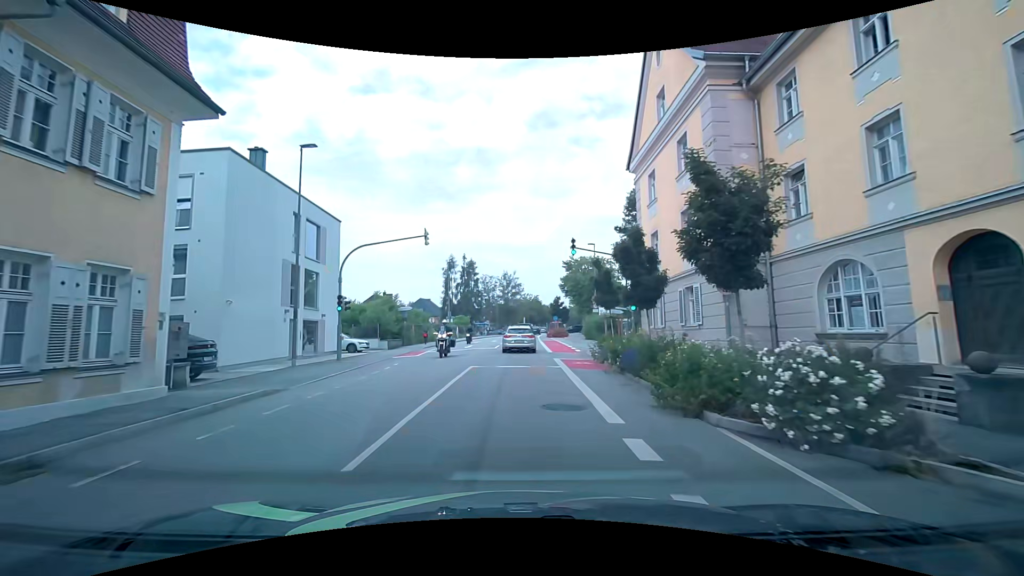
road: tertiary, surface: asphalt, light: Day
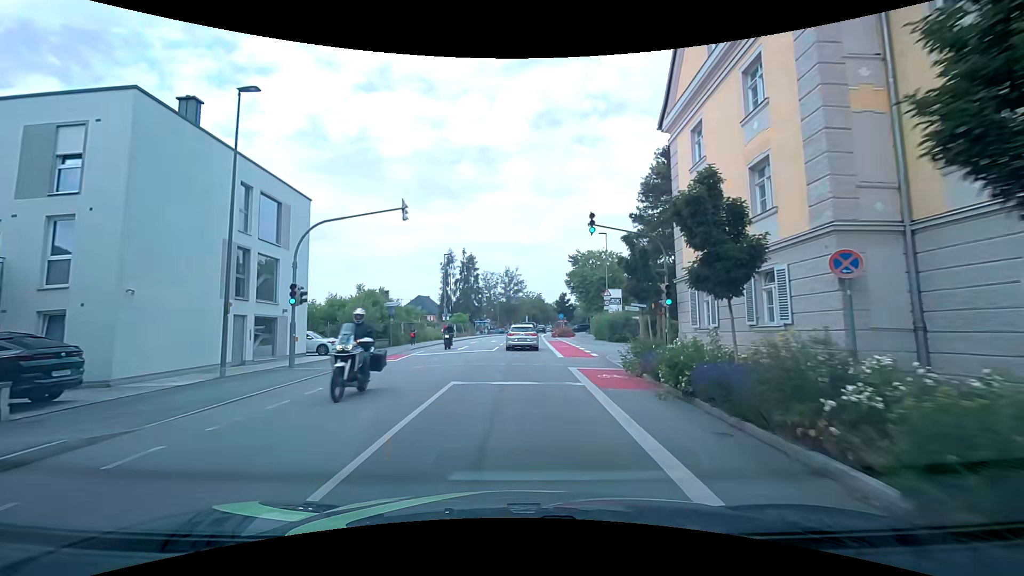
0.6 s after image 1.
(0.0, +5.5) m; -1°
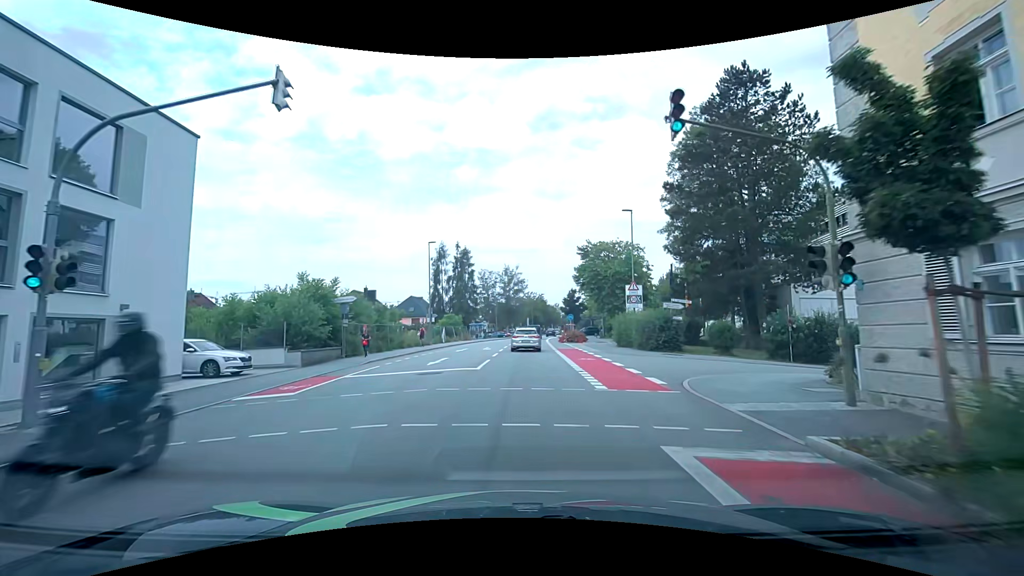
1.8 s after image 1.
(0.0, +10.6) m; 0°
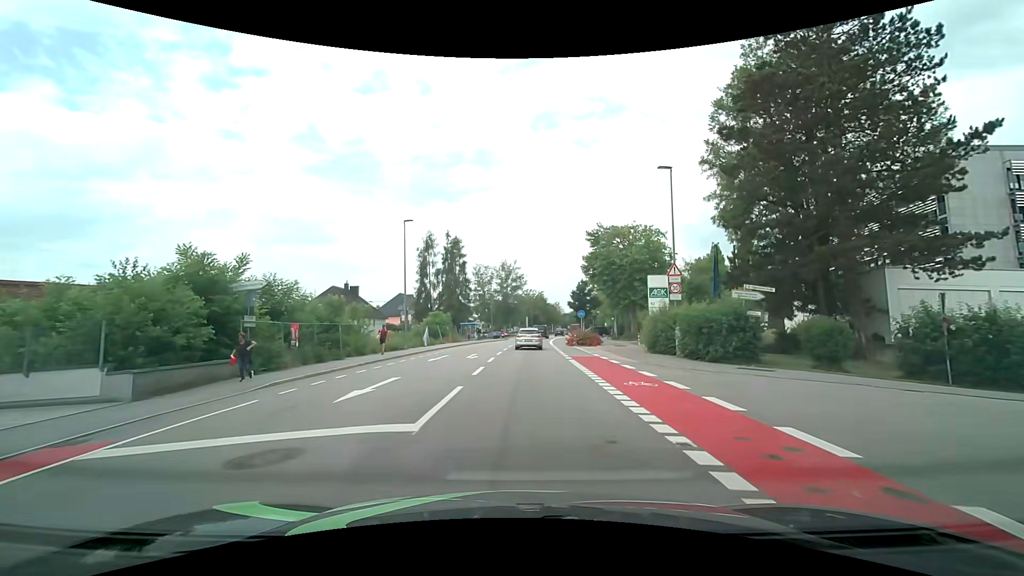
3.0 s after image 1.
(0.0, +10.0) m; -1°
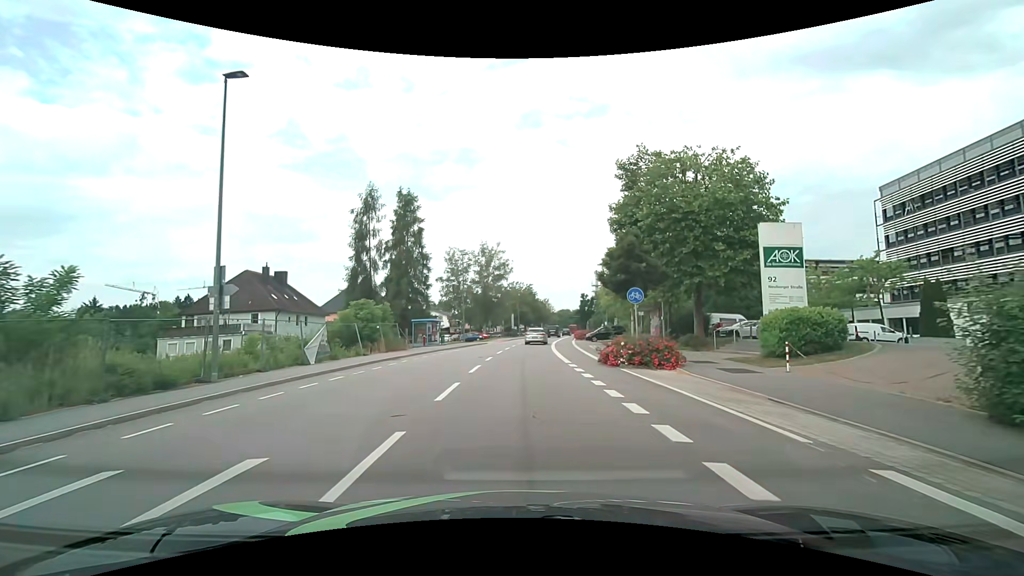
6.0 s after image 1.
(+0.6, +23.0) m; +3°
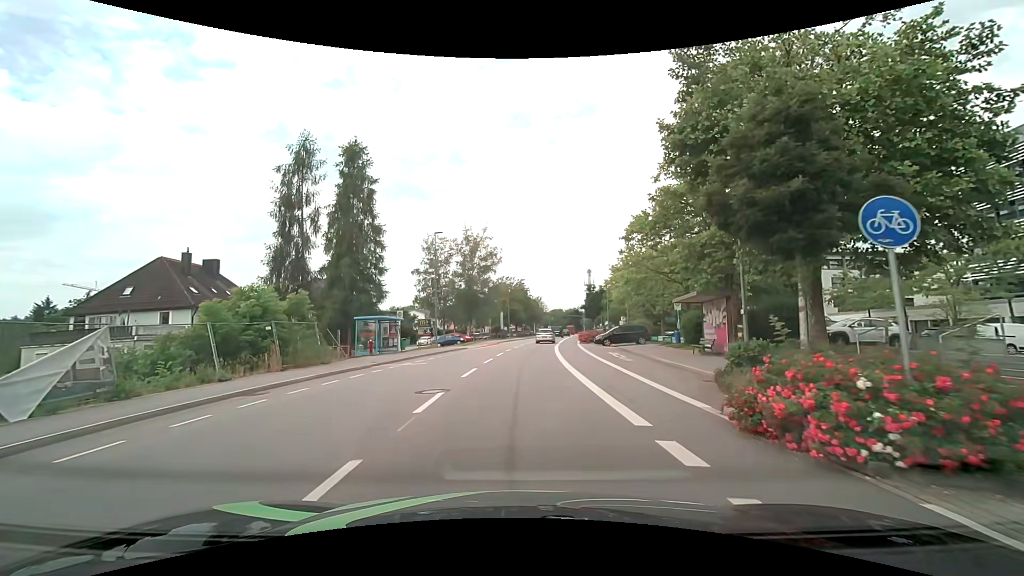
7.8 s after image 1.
(+0.1, +13.3) m; +1°
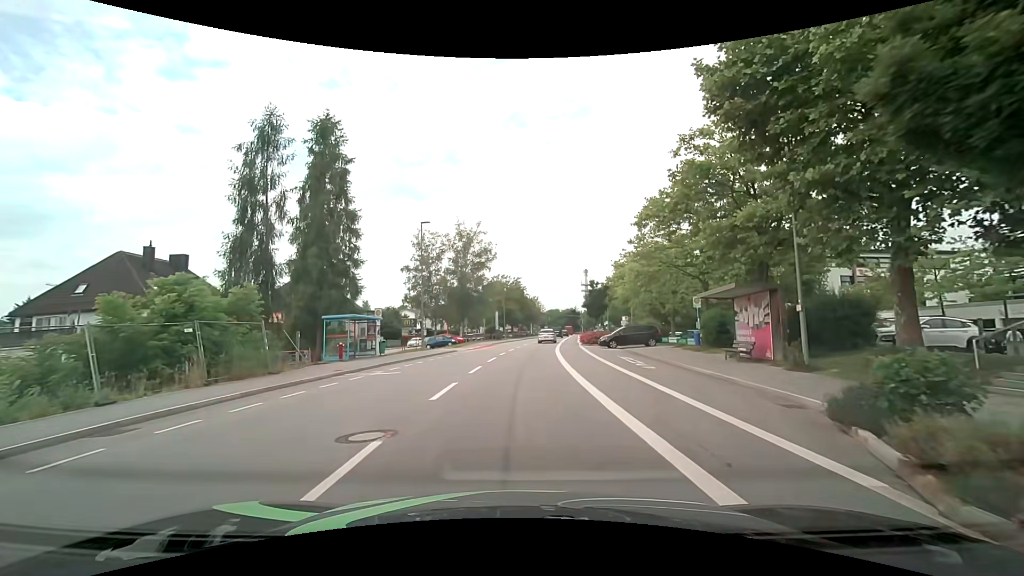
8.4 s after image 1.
(0.0, +4.4) m; 0°
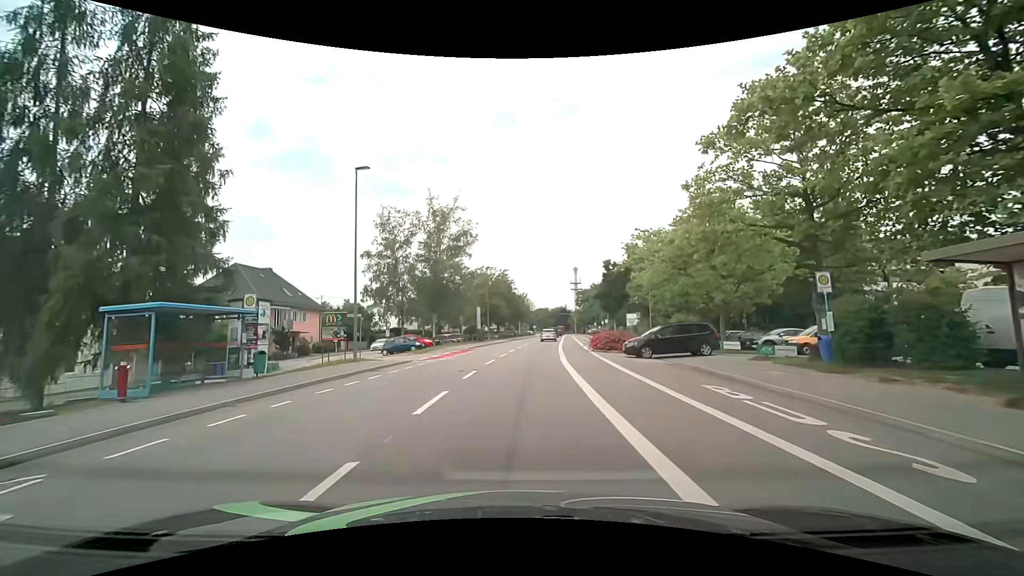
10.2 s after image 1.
(+0.2, +13.4) m; +1°
(0, +10) (+1, +20) (+1, +30) (+2, +40) (+3, +50) (+5, +60) (+6, +70) (+7, +80) (+8, +90) (+9, +100) m
